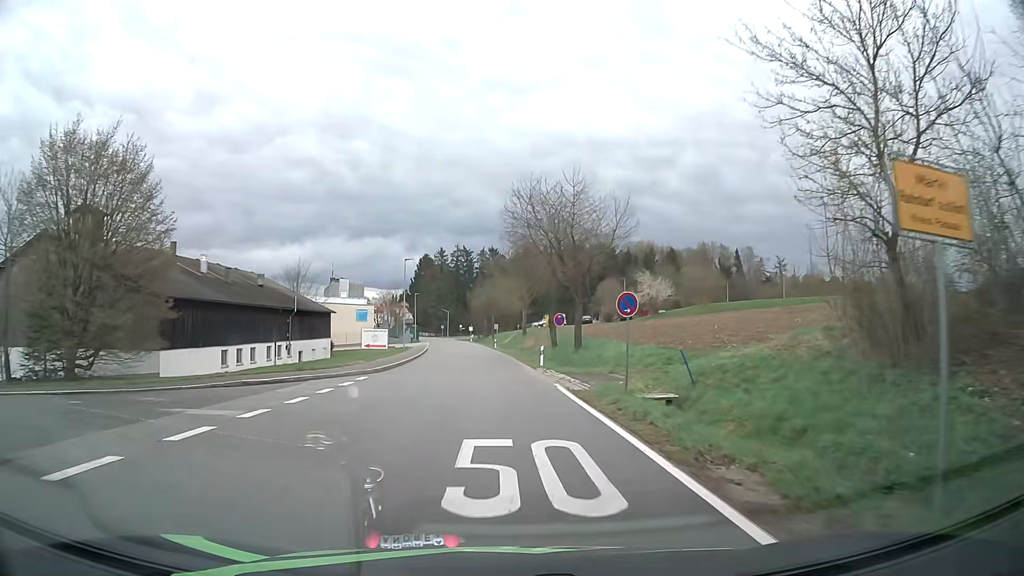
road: tertiary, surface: asphalt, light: Day
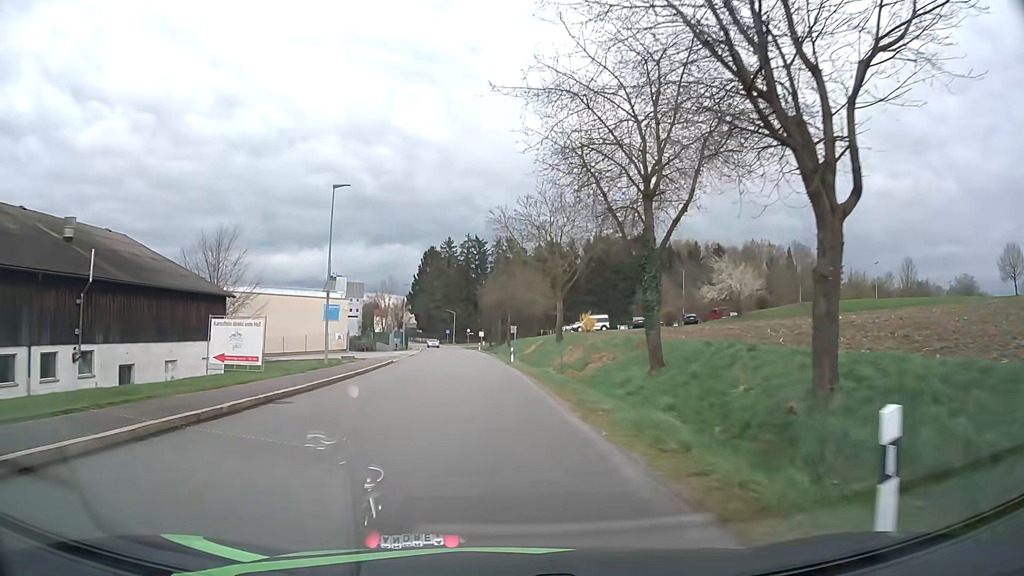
(-0.6, +30.4) m; -2°
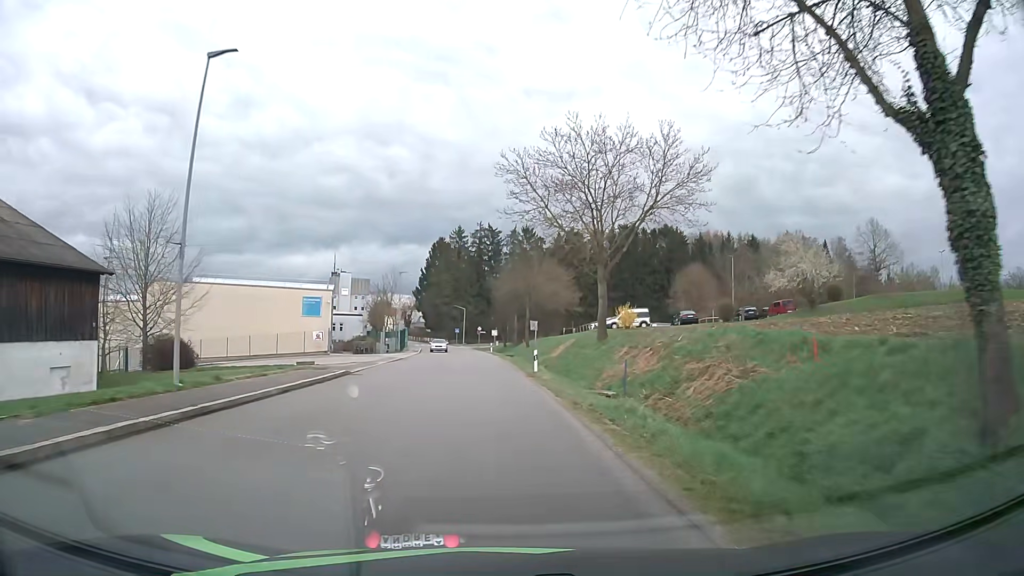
(-0.1, +15.0) m; -1°
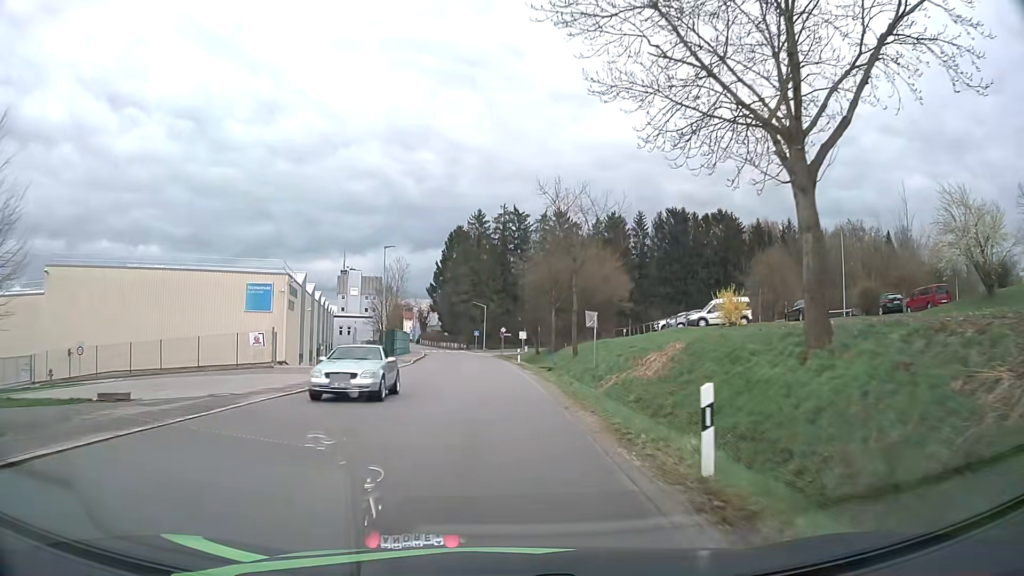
(-0.4, +22.0) m; -2°
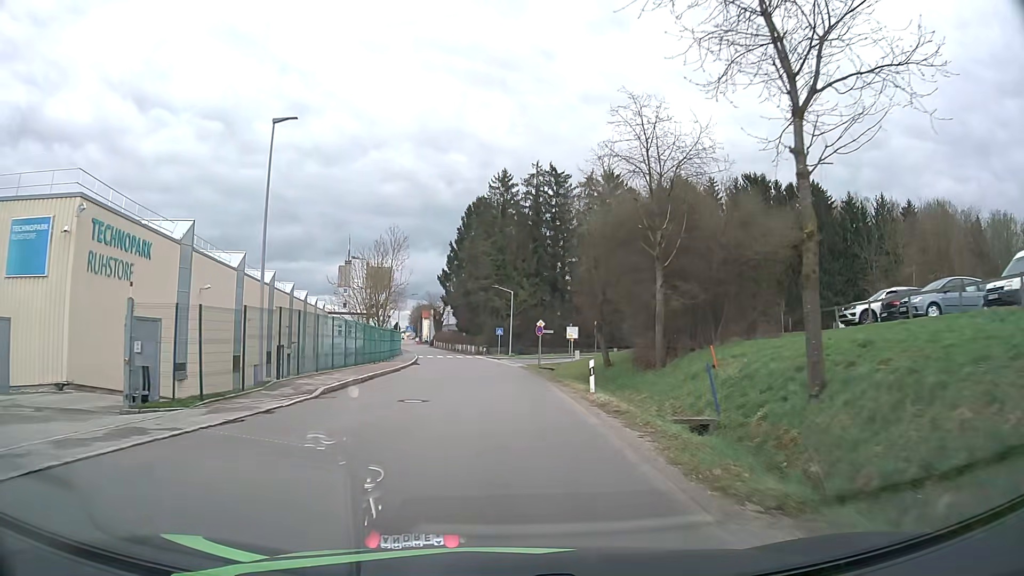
(-0.7, +28.6) m; -3°
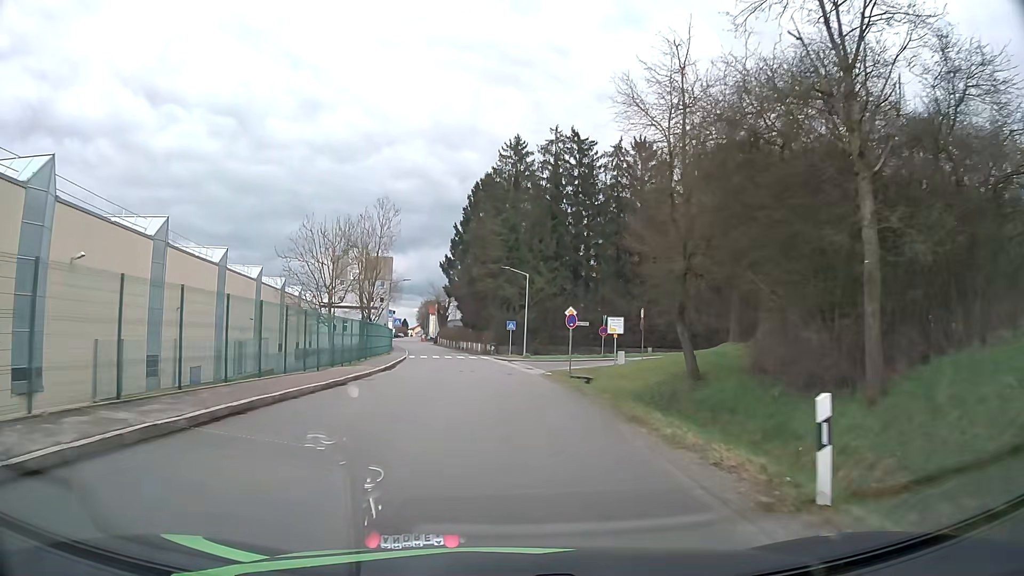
(-0.1, +13.9) m; -1°
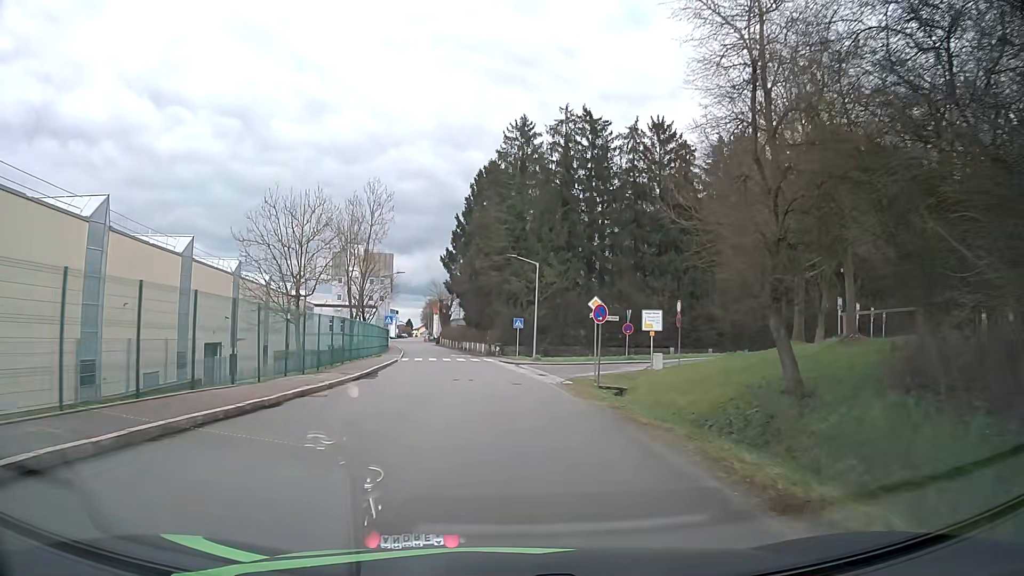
(0.0, +6.8) m; 0°
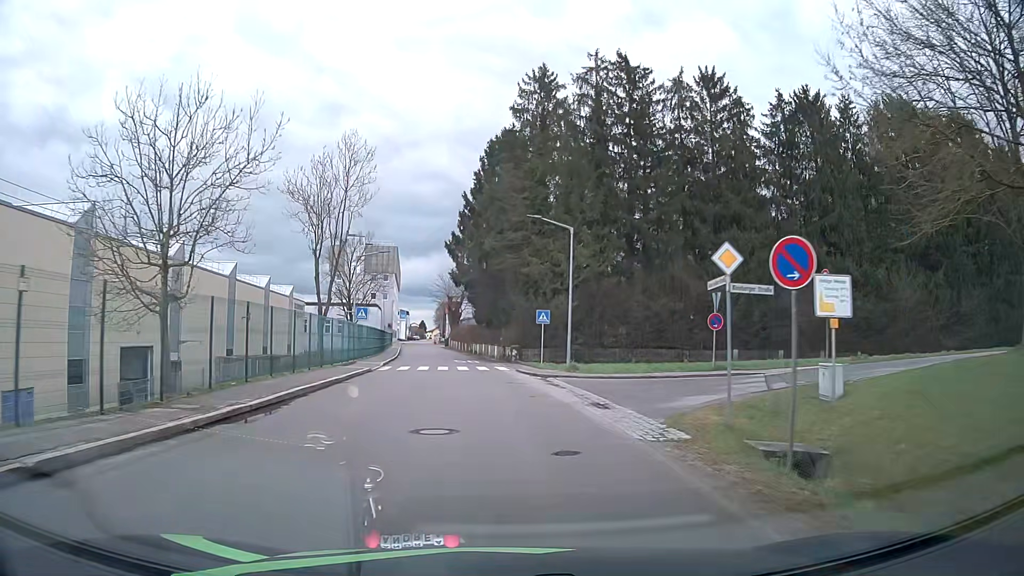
(-0.2, +13.6) m; -2°
(0, +10) (-1, +20) (-1, +30) (-2, +40) (-3, +50) (-5, +60) (-6, +70) (-8, +80) (-9, +89) (-11, +99) m
